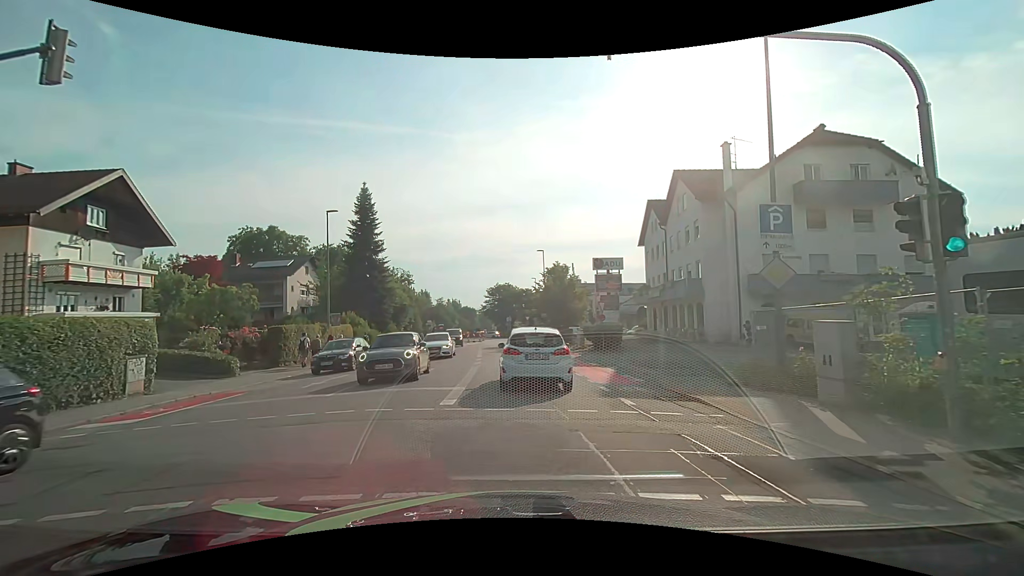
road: tertiary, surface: asphalt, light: Day
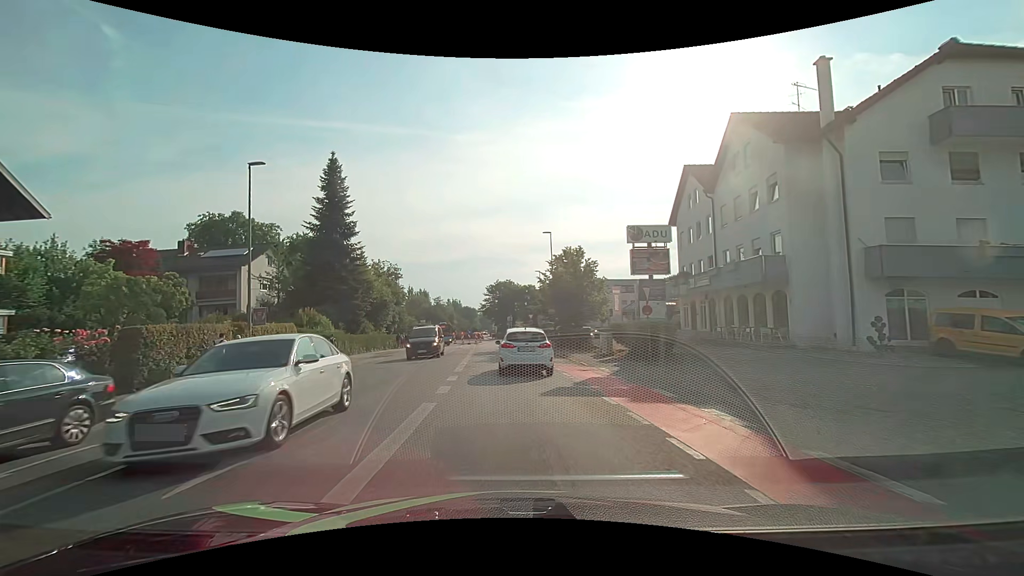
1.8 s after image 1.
(0.0, +10.7) m; 0°
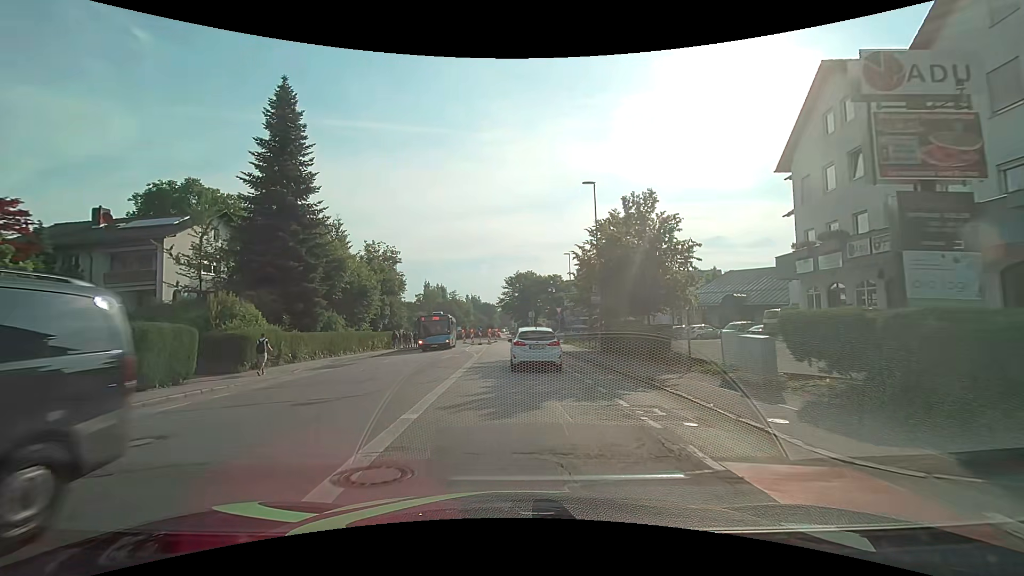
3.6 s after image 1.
(-0.4, +14.6) m; -3°
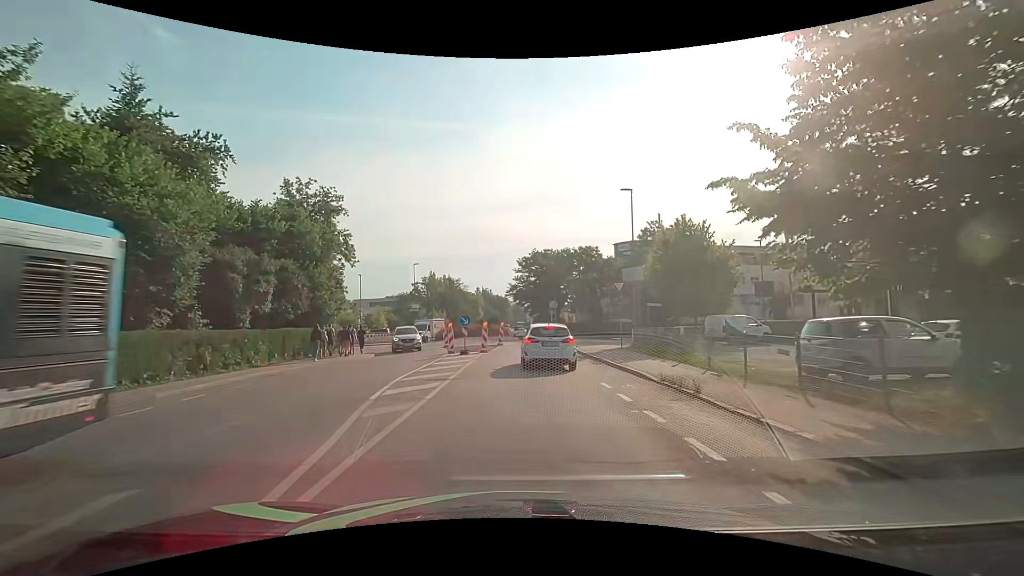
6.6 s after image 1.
(-0.3, +25.7) m; -1°
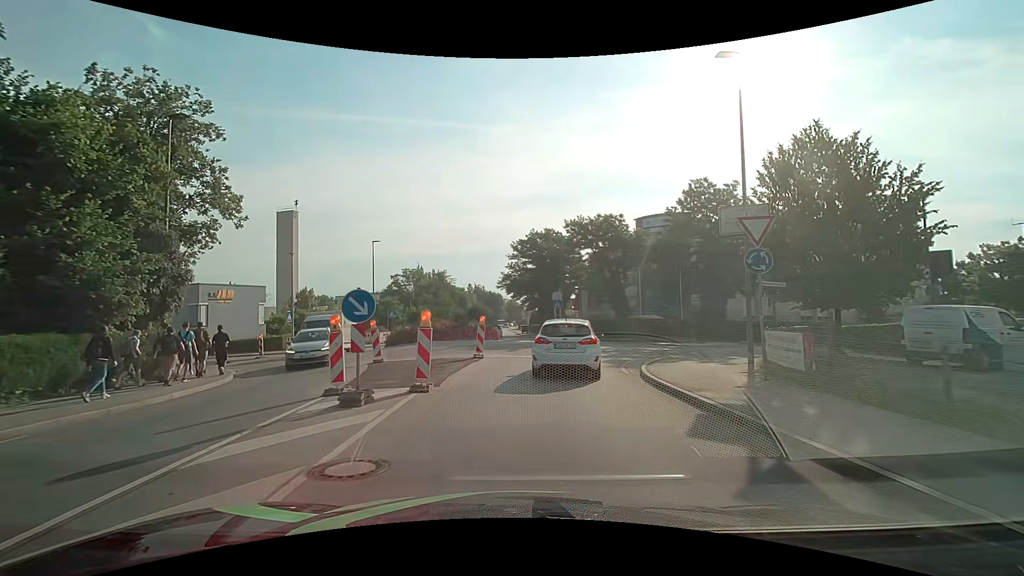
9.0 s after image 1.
(-0.1, +16.1) m; 0°
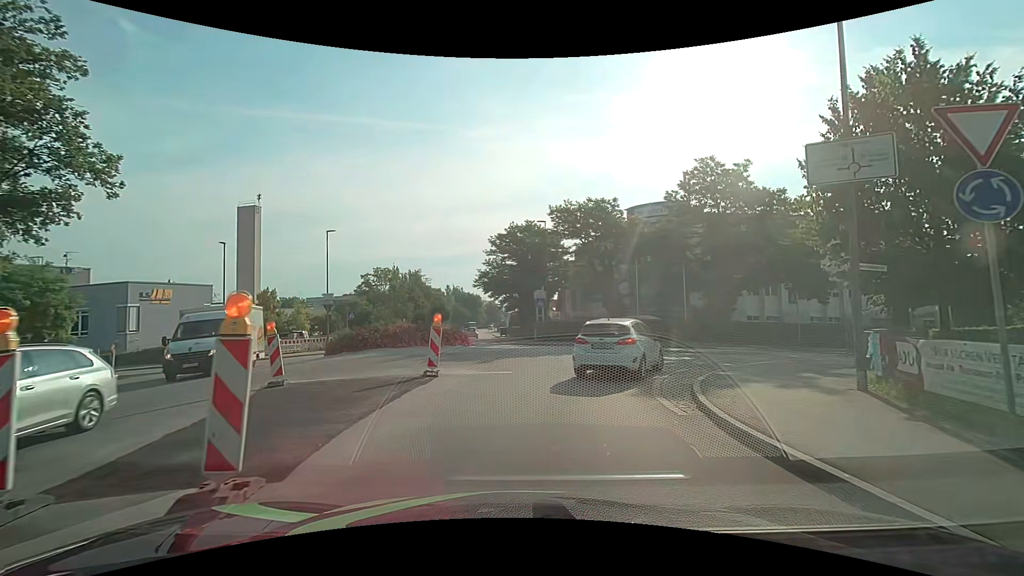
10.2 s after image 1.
(+0.1, +6.2) m; +1°
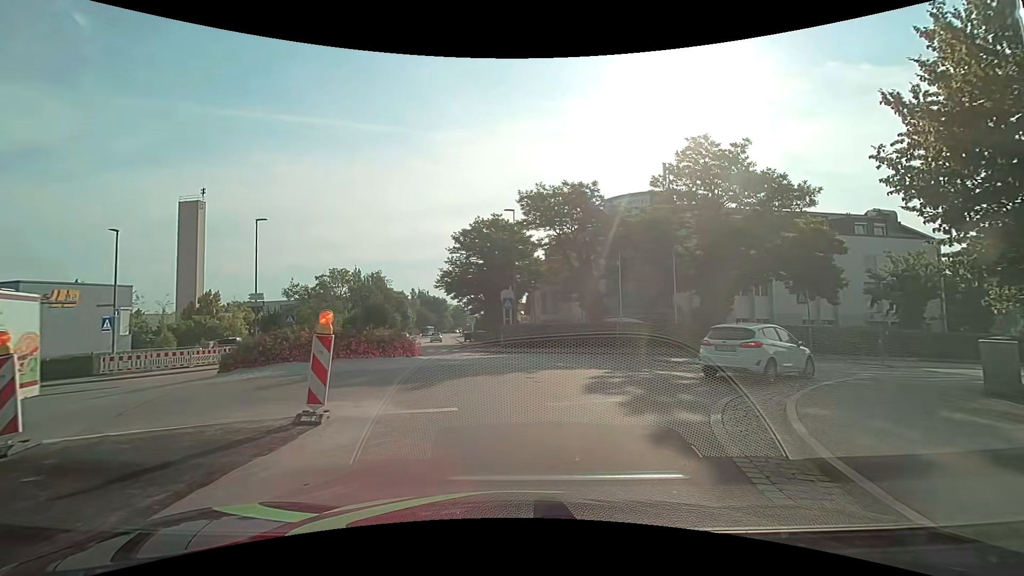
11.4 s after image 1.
(+0.3, +5.5) m; +5°
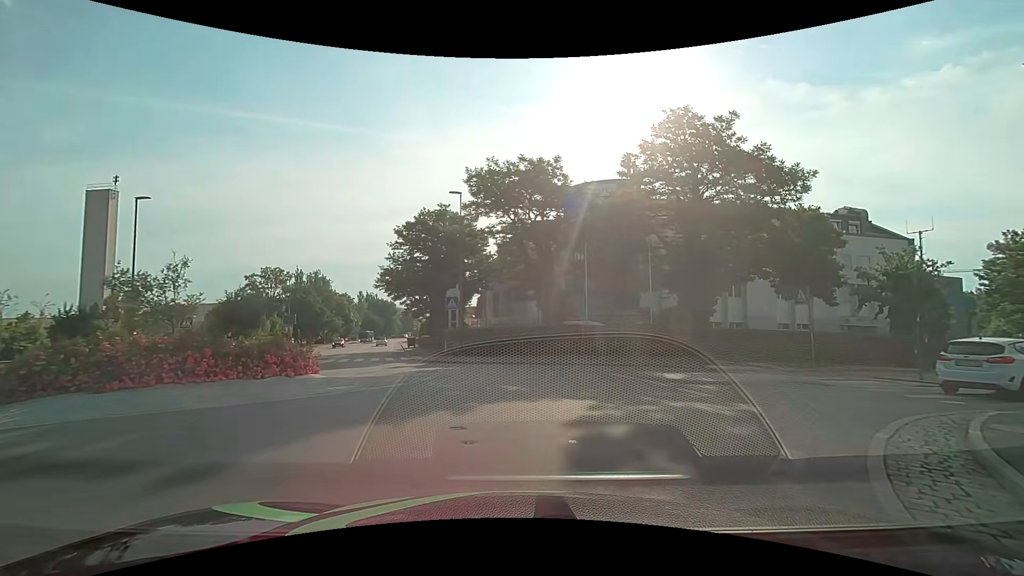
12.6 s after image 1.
(+0.3, +5.7) m; +6°
(0, +10) (-2, +20) (-7, +28) (-11, +38) (-13, +47) (-16, +57) (-18, +67) (-21, +76) (-23, +86) (-26, +96) m
